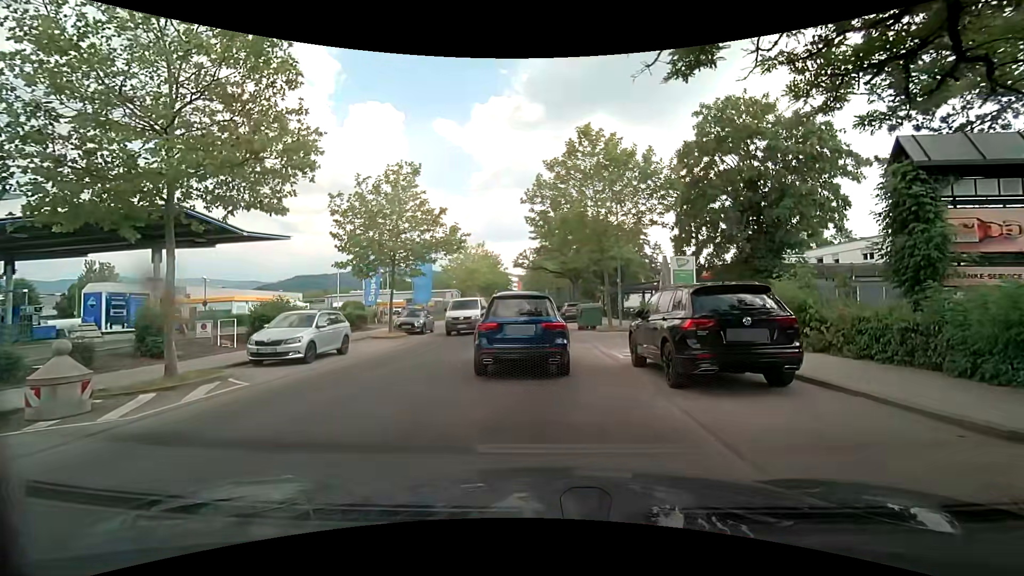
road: unclassified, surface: asphalt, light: Day
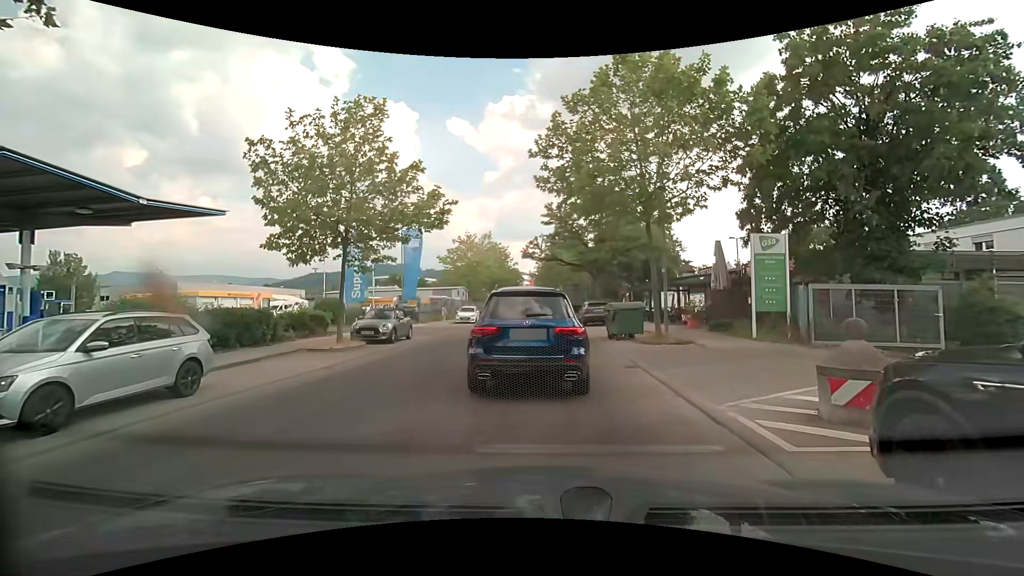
(-0.3, +7.9) m; -3°
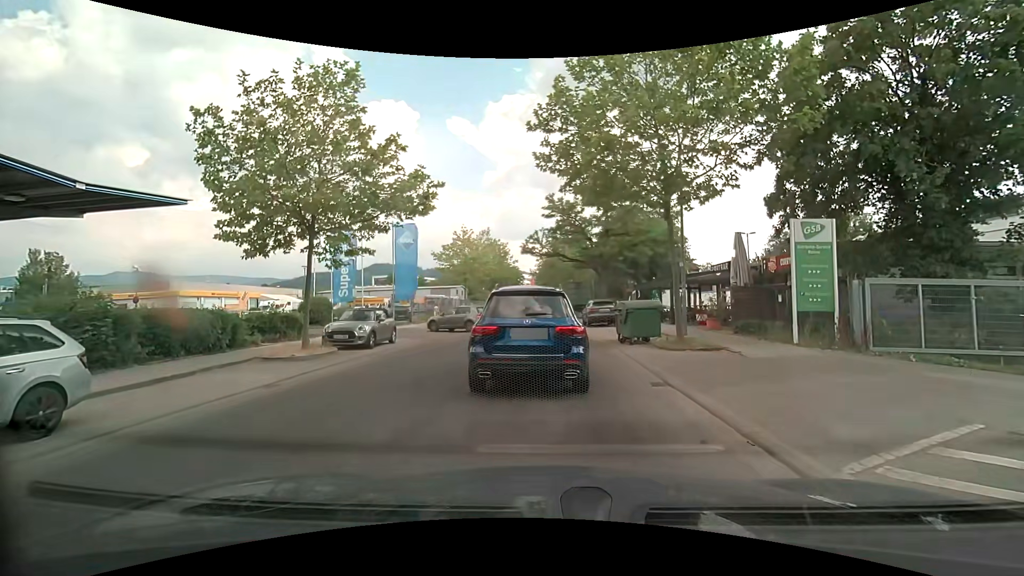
(0.0, +2.6) m; -2°
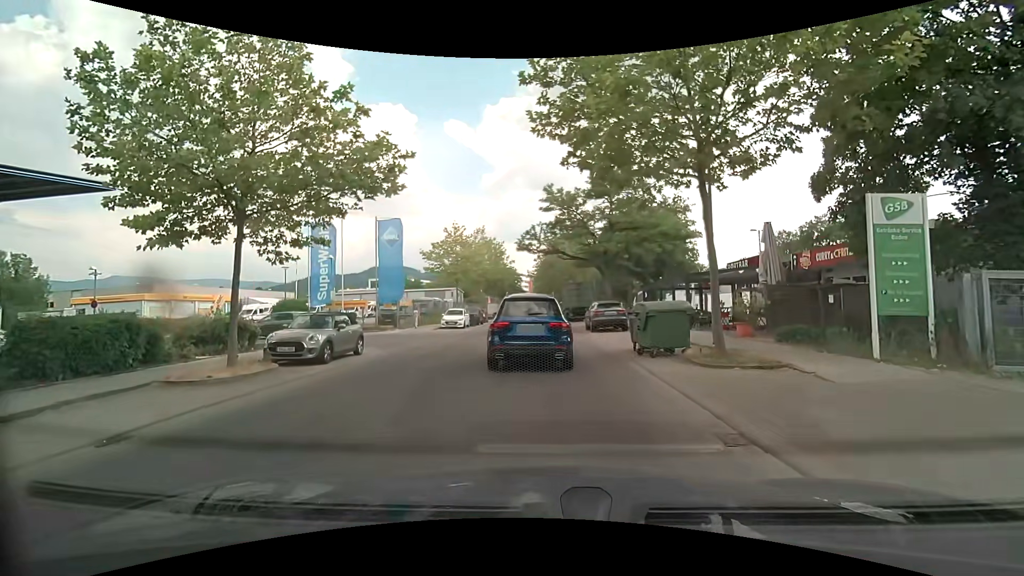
(+0.1, +3.5) m; +2°
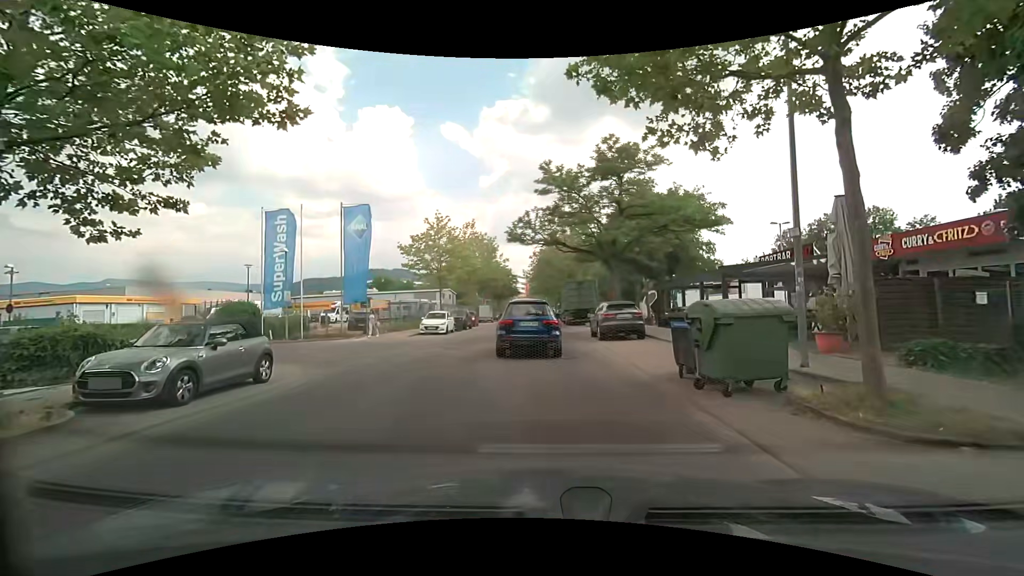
(0.0, +5.6) m; 0°
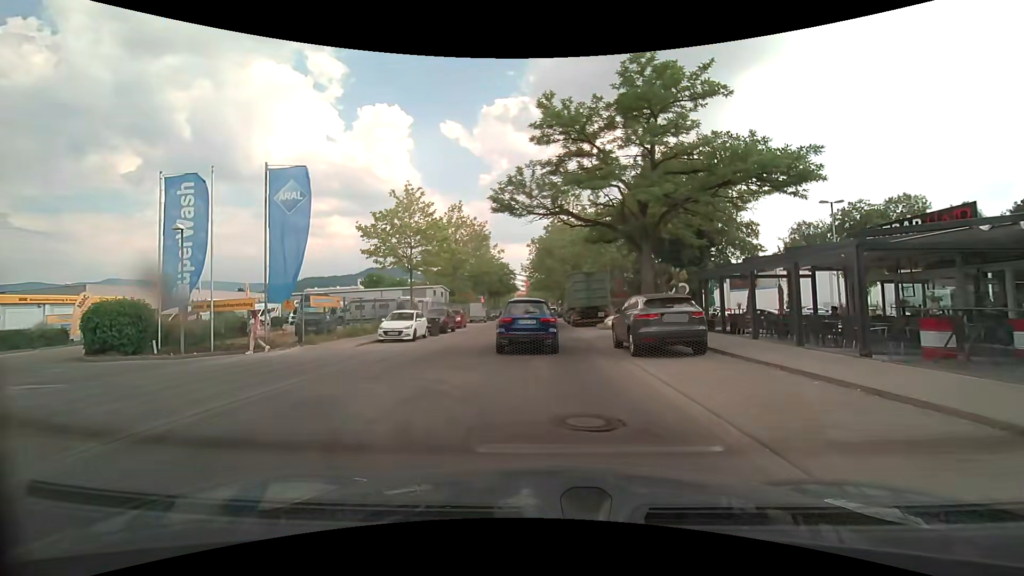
(+0.1, +8.1) m; +1°
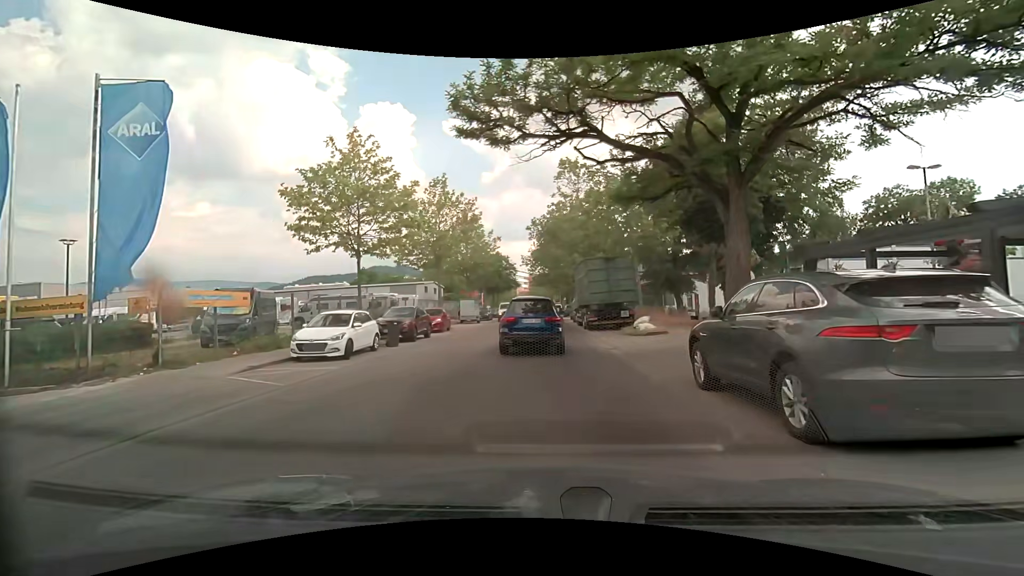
(-0.2, +8.5) m; -1°
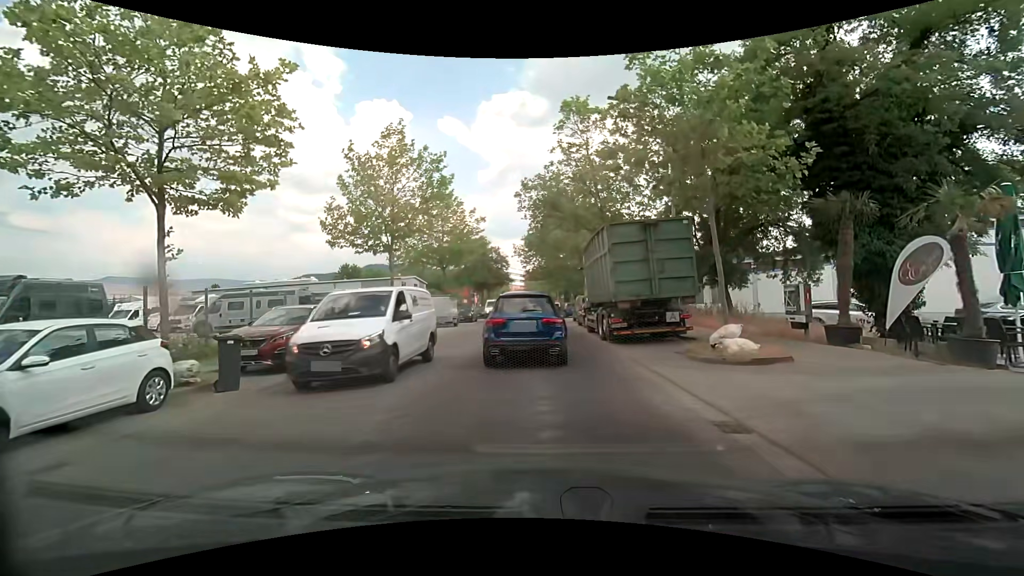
(0.0, +10.0) m; 0°
